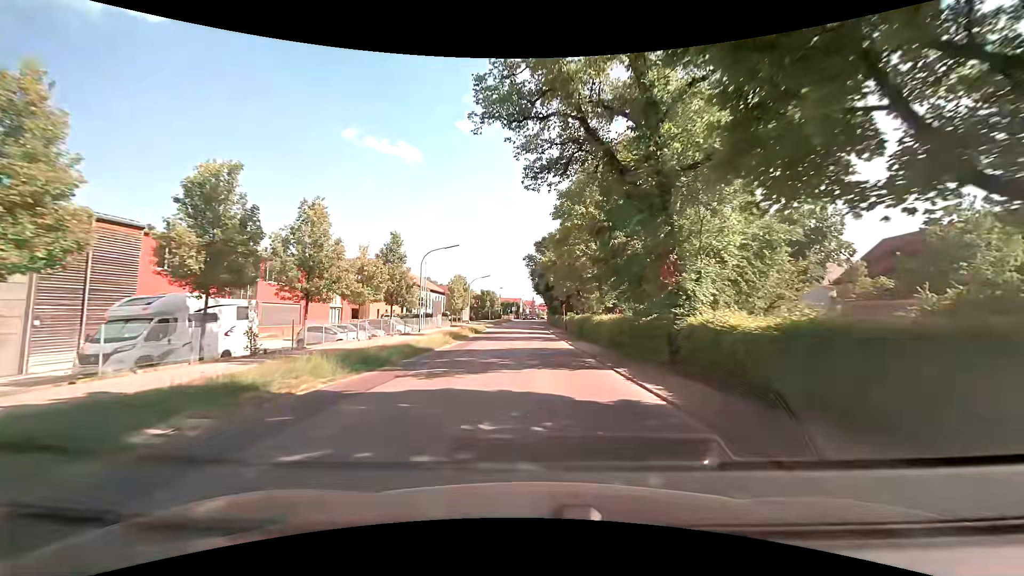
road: secondary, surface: asphalt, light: Day
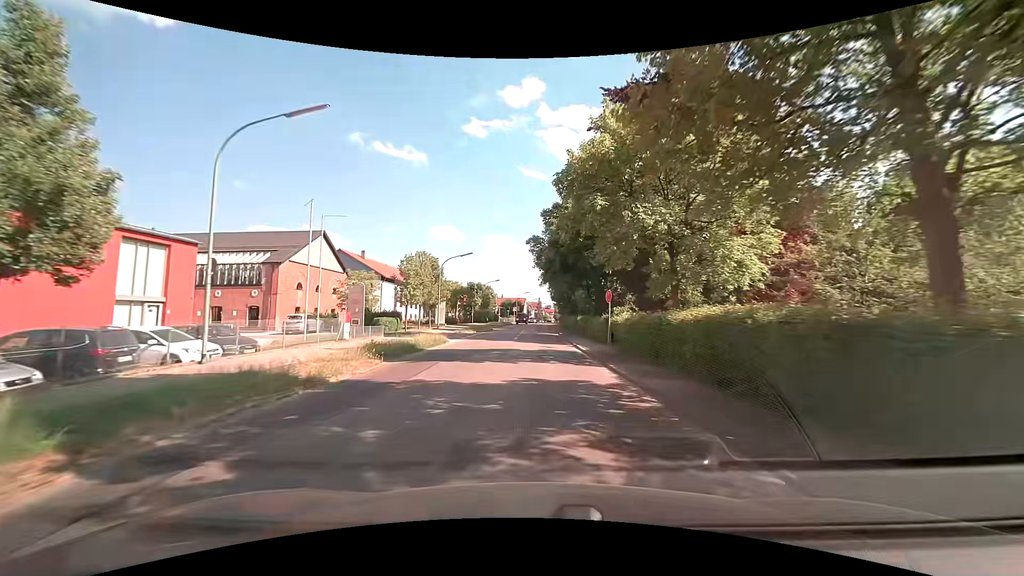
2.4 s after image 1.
(-0.3, +28.4) m; -1°
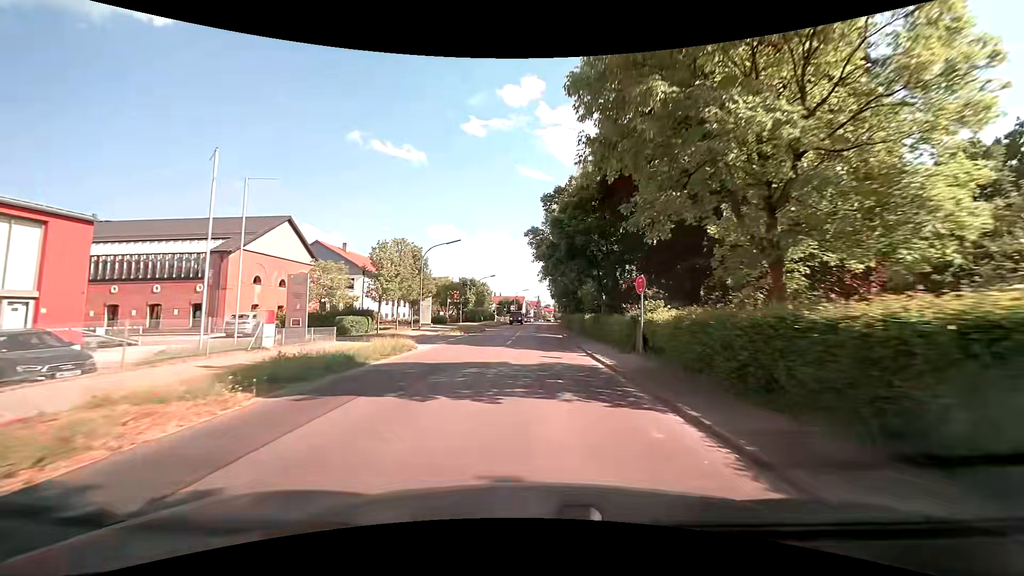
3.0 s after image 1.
(0.0, +7.4) m; 0°
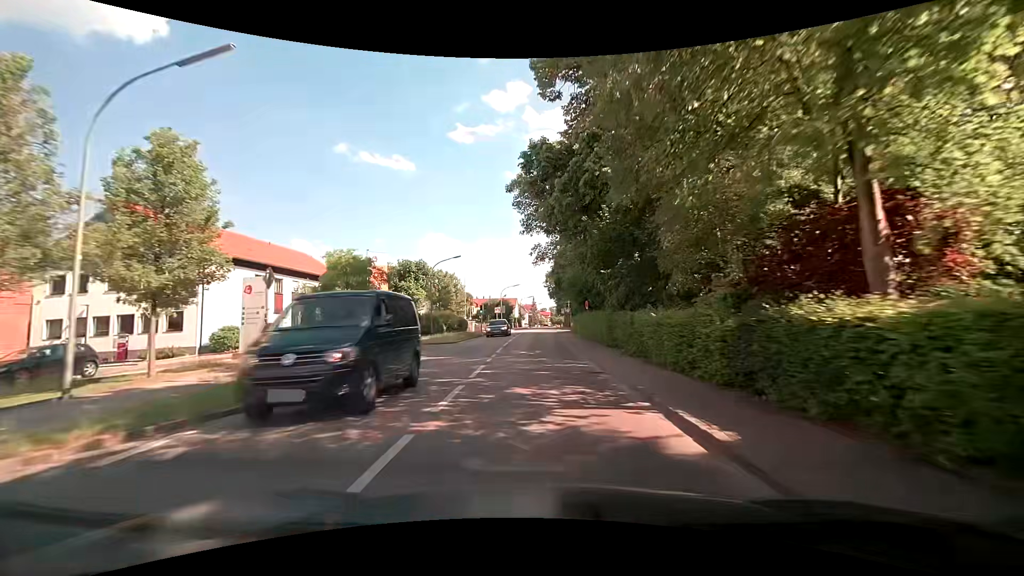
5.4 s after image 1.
(0.0, +30.6) m; +1°
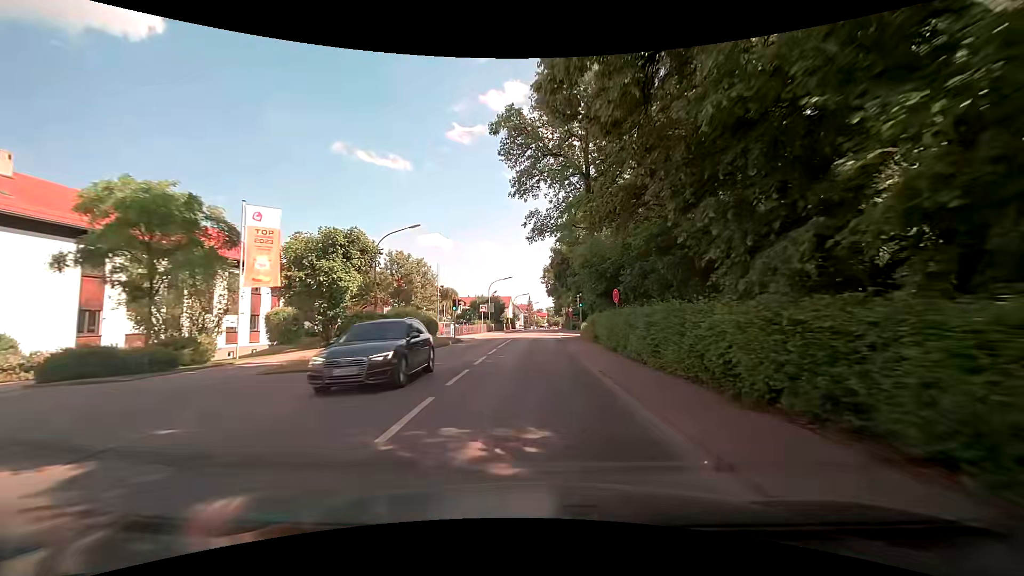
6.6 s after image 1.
(0.0, +15.4) m; 0°
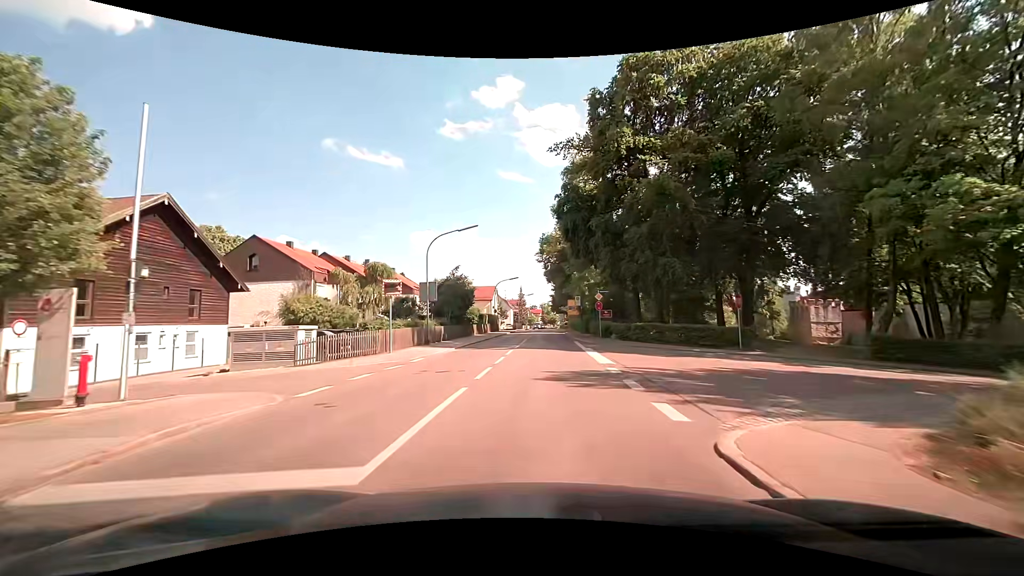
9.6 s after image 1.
(-0.1, +35.9) m; +1°
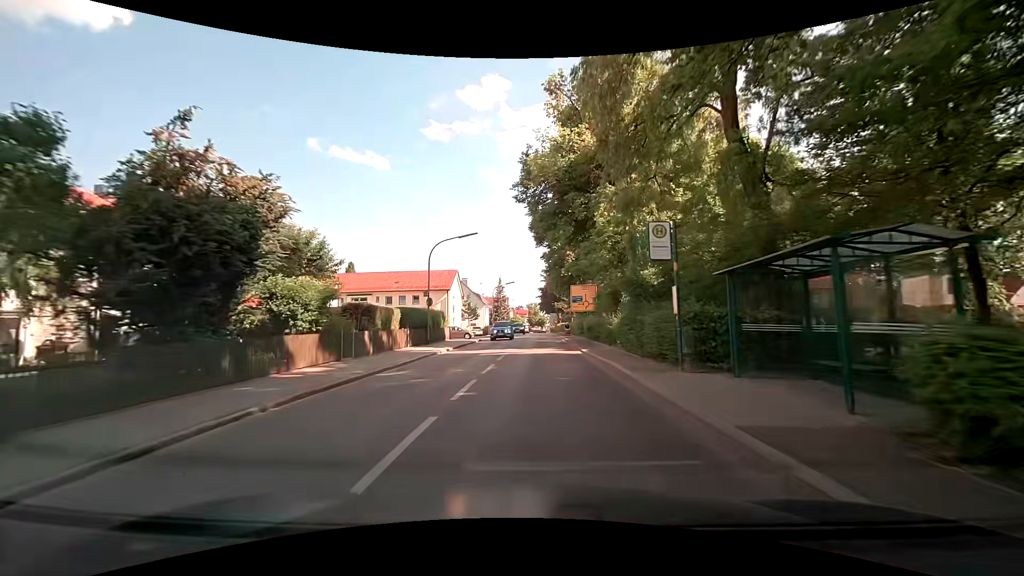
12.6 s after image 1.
(+0.2, +35.0) m; 0°
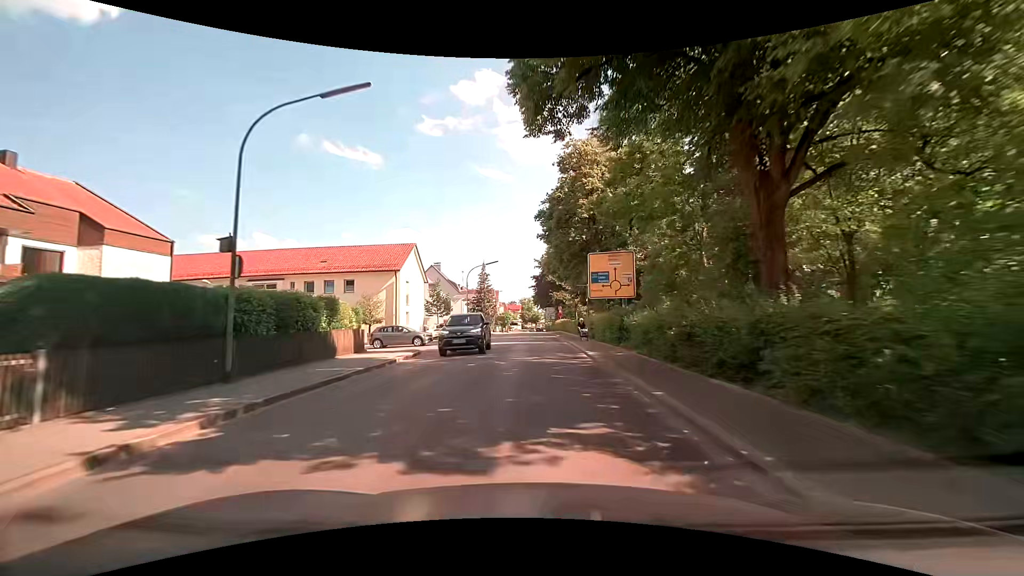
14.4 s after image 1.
(+0.3, +21.0) m; +2°
(0, +10) (0, +20) (0, +30) (0, +40) (0, +50) (-1, +60) (-1, +70) (-1, +80) (-1, +90) (-1, +100) m
